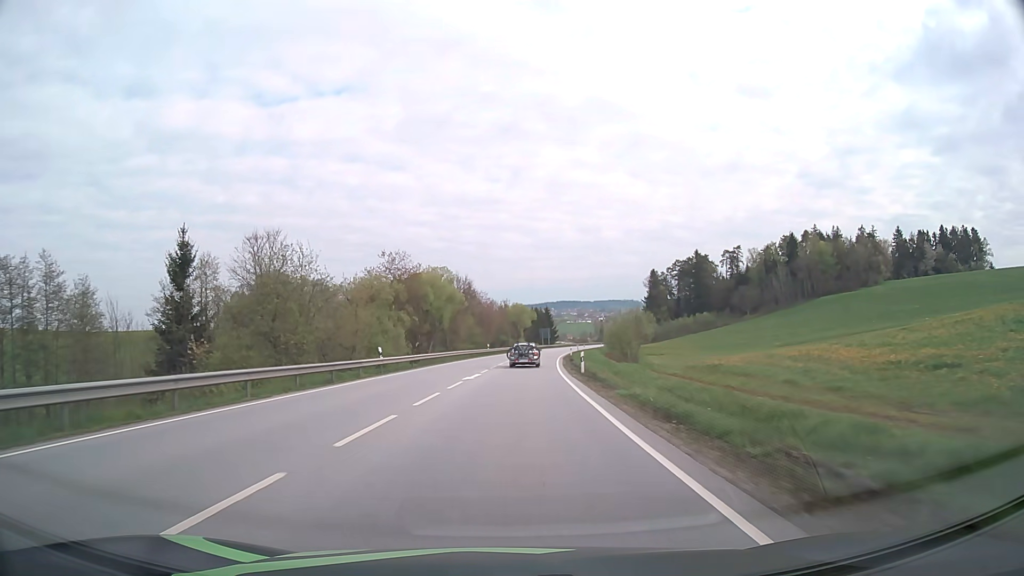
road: primary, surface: asphalt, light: Day
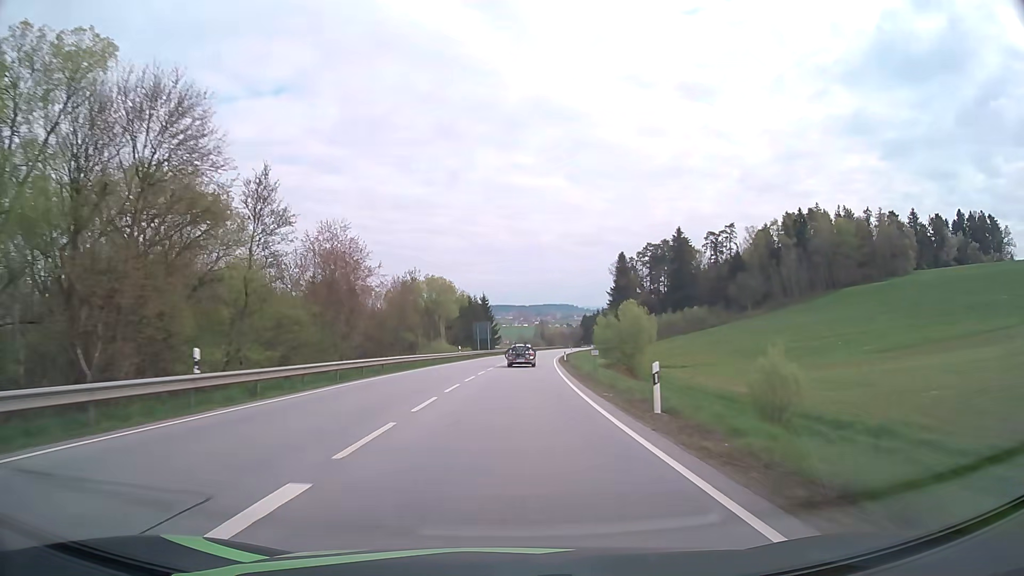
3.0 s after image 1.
(+3.1, +67.1) m; +6°
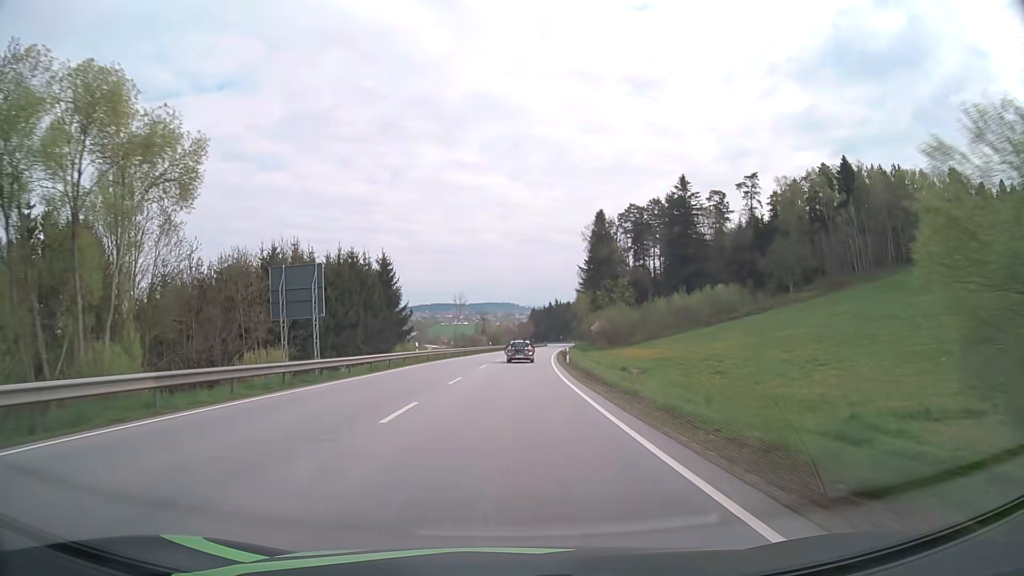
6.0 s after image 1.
(+3.0, +69.3) m; +5°
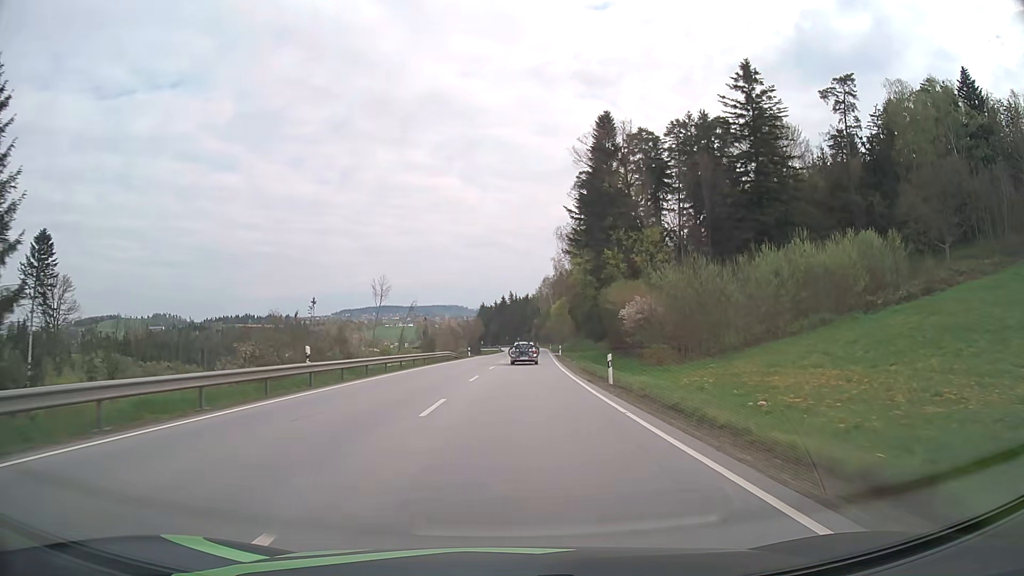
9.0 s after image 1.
(+2.5, +70.4) m; +4°
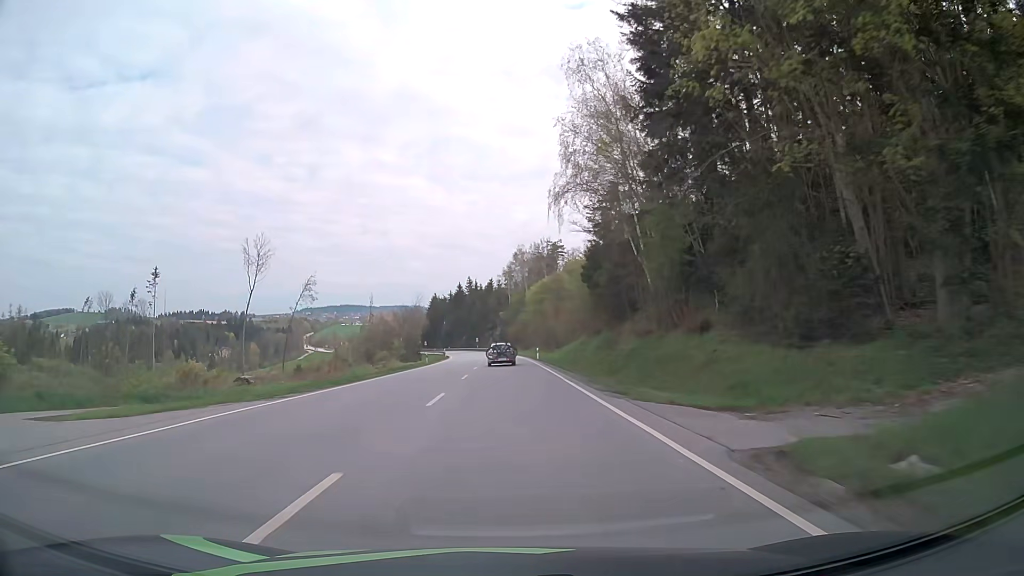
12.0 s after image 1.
(+2.4, +69.6) m; +3°
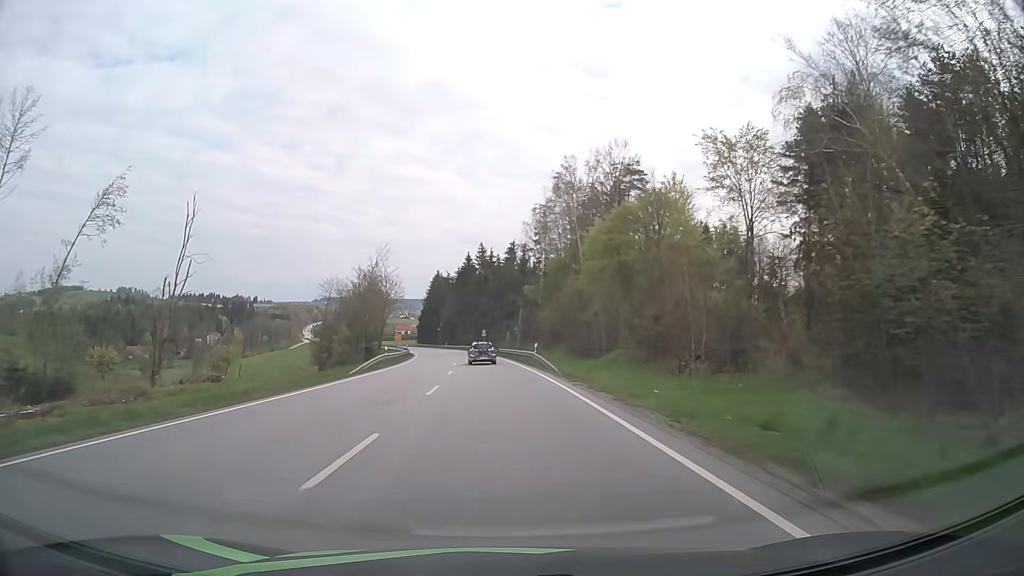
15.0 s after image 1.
(-0.7, +69.0) m; -2°
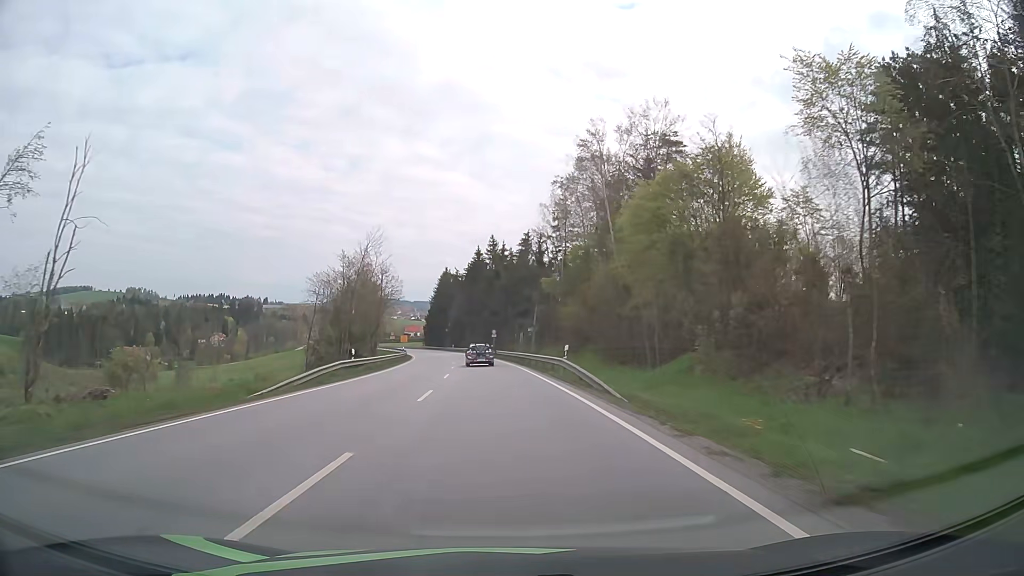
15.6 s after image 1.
(-0.2, +13.8) m; -1°
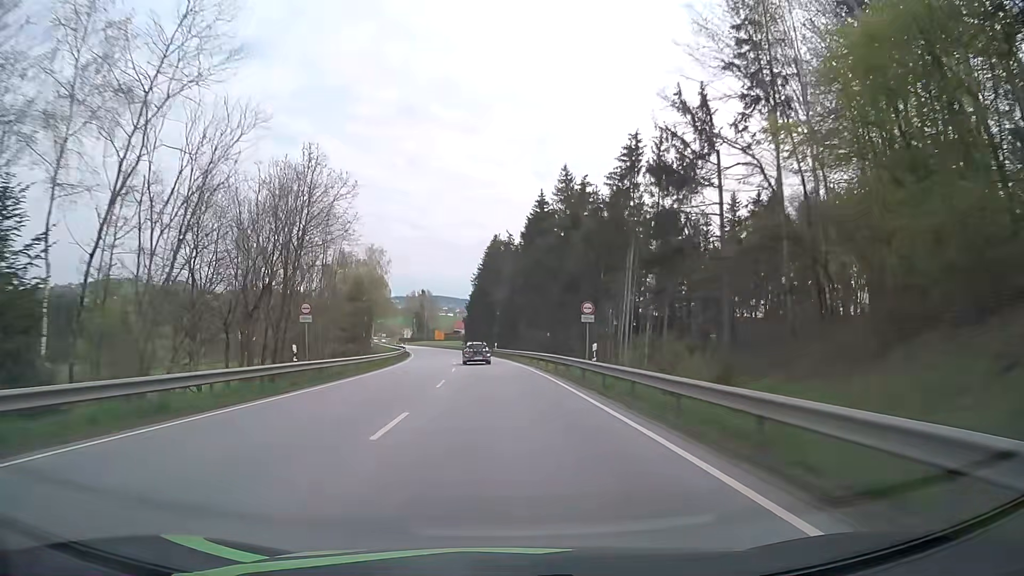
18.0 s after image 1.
(-2.4, +55.5) m; -5°
(0, +10) (0, +20) (-1, +30) (-1, +40) (-2, +50) (-3, +60) (-4, +70) (-5, +80) (-7, +90) (-8, +100) m
